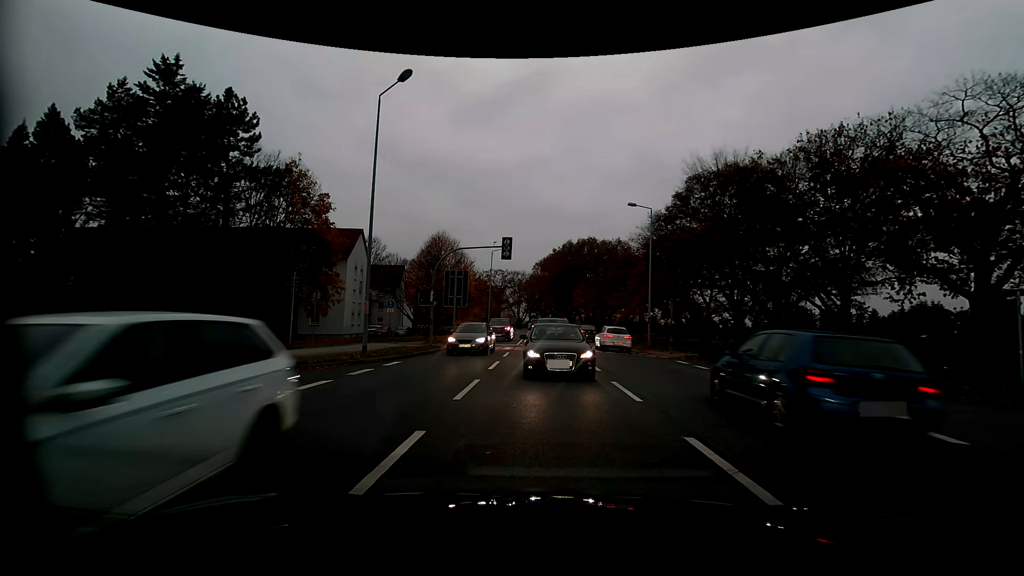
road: primary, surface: asphalt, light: Day
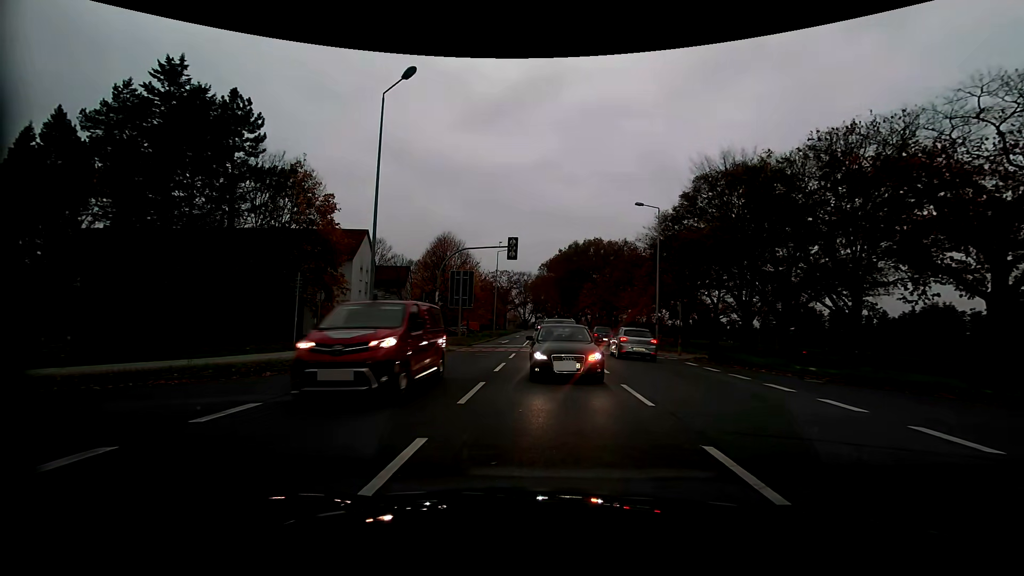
(0.0, +0.4) m; 0°
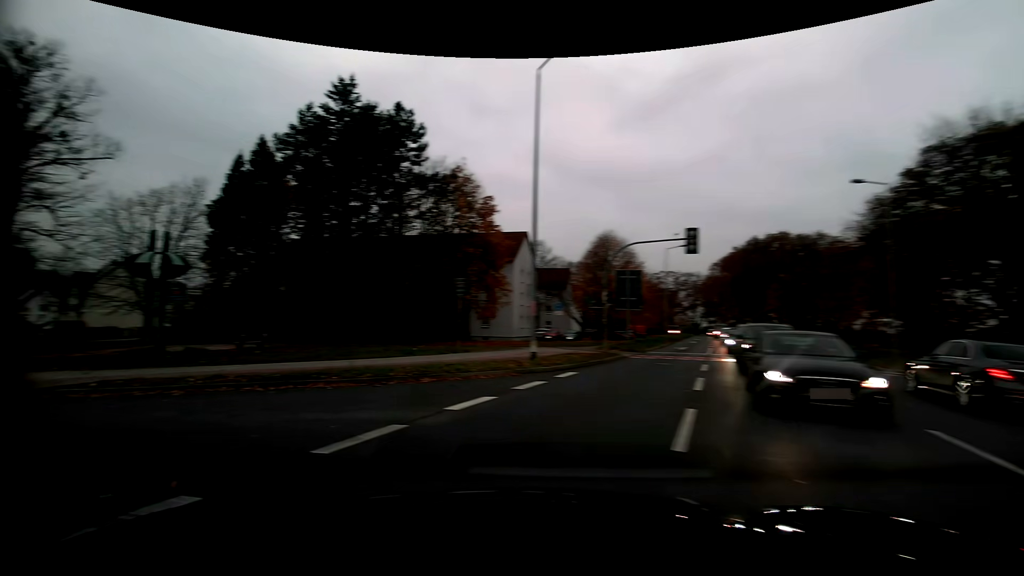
(-0.5, +3.3) m; -20°
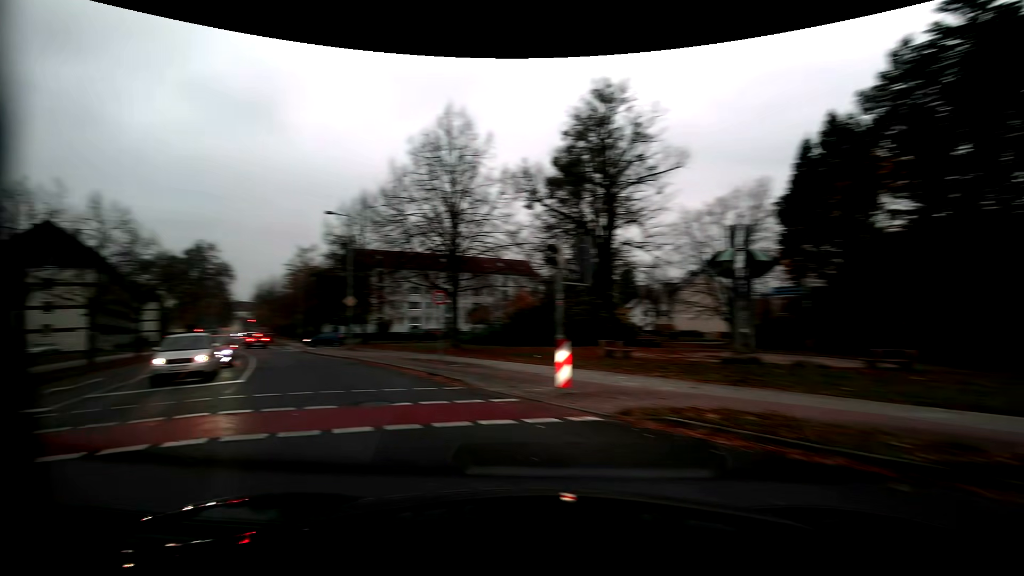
(-3.9, +6.4) m; -60°
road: residential
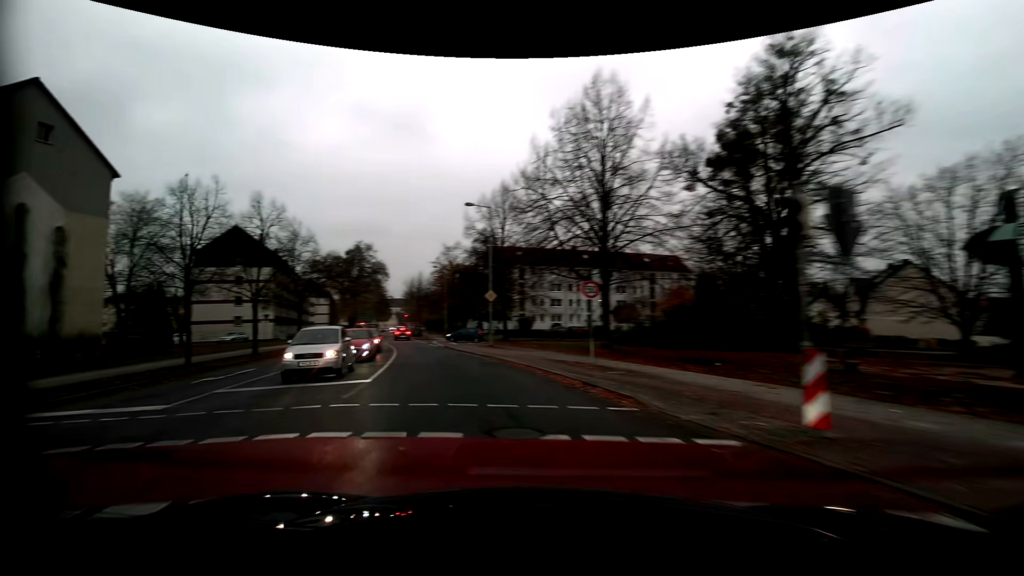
(-0.5, +3.6) m; -14°
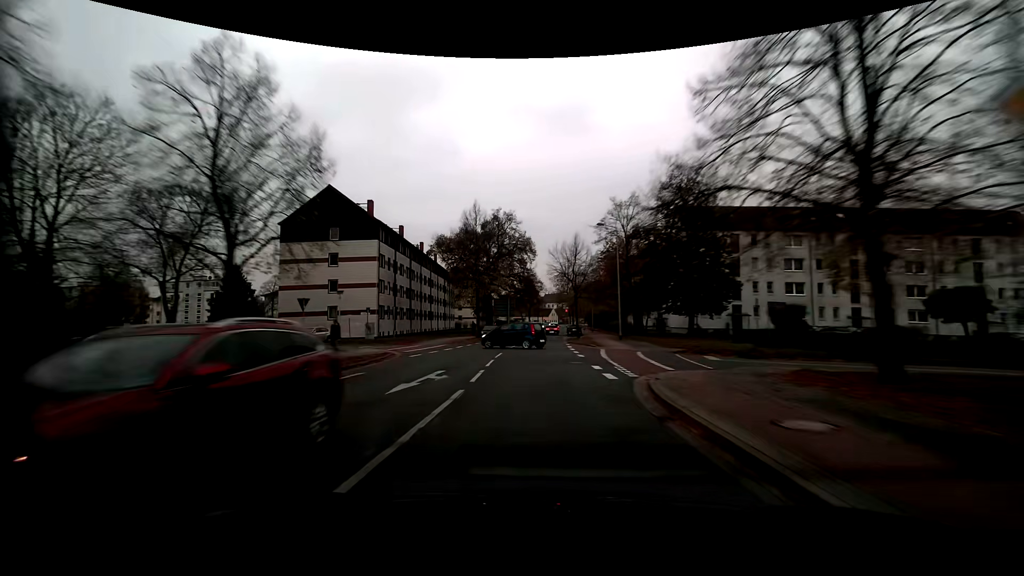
(-5.2, +28.1) m; -18°
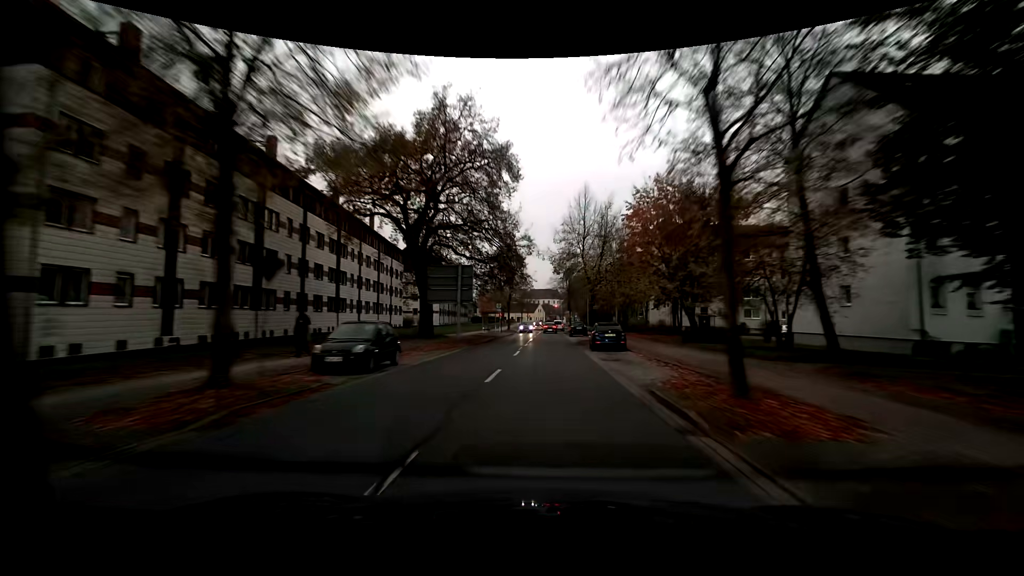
(0.0, +36.9) m; +2°
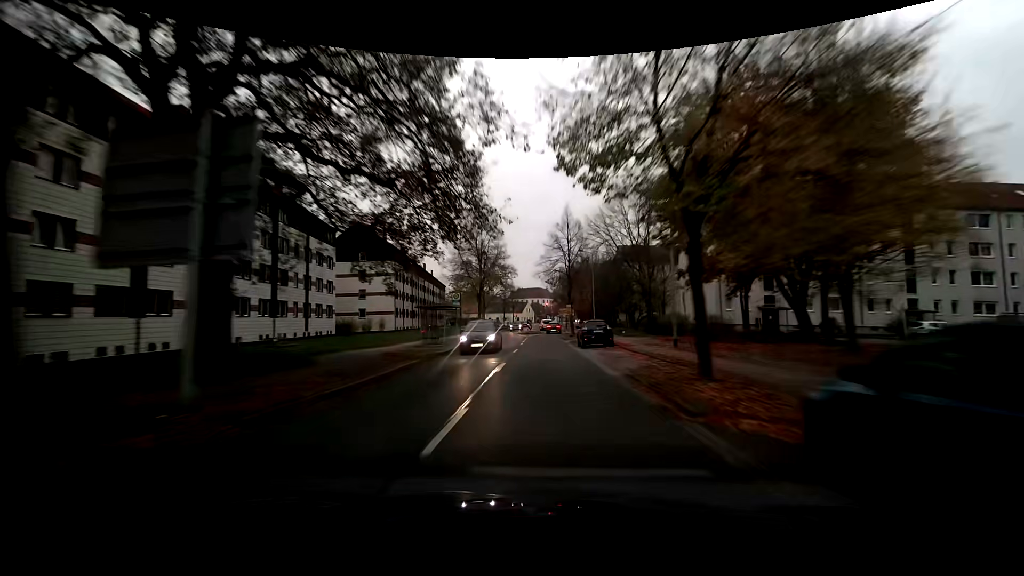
(+0.2, +24.1) m; +1°
(0, +10) (0, +20) (0, +30) (0, +40) (0, +50) (+1, +60) (+2, +70) (+1, +80) (0, +90) (0, +100) m
